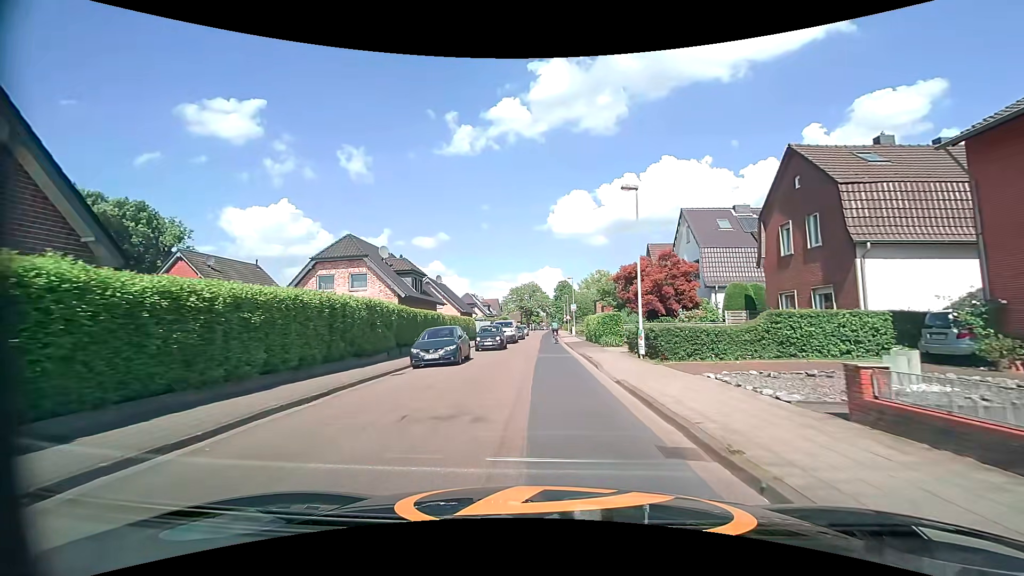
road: residential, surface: asphalt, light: Day
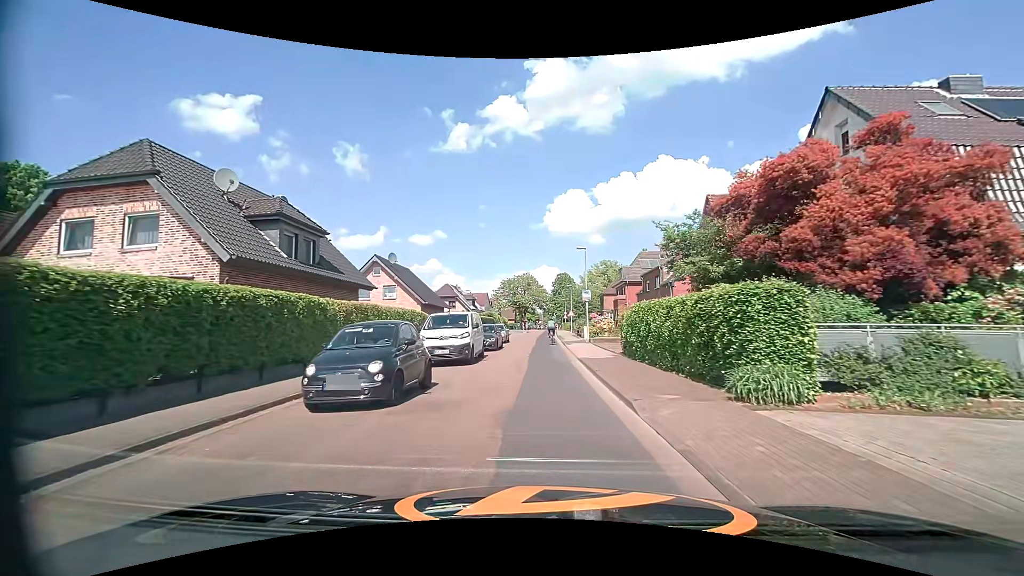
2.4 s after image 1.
(+0.1, +19.8) m; +1°
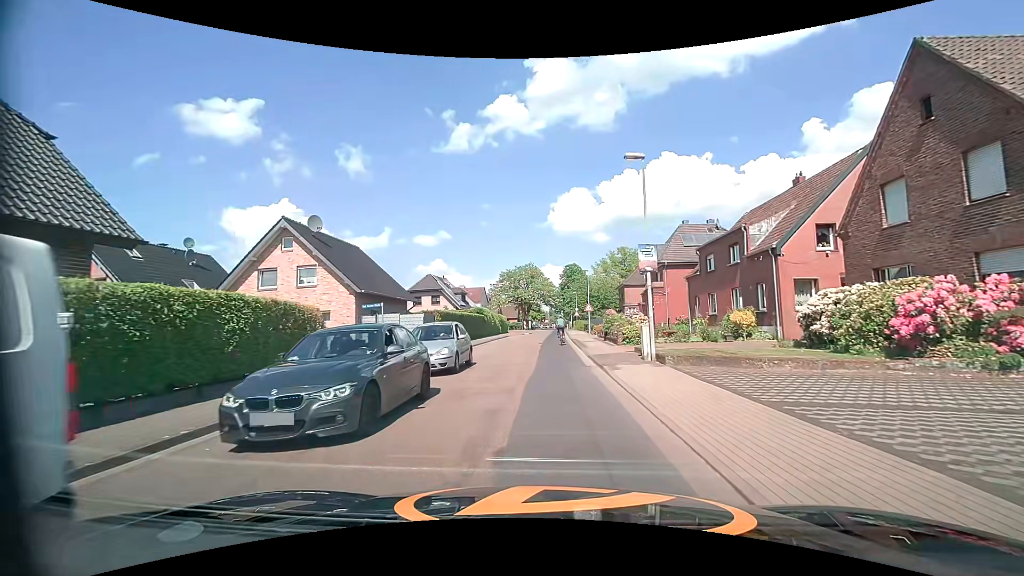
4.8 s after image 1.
(-0.2, +17.6) m; -1°
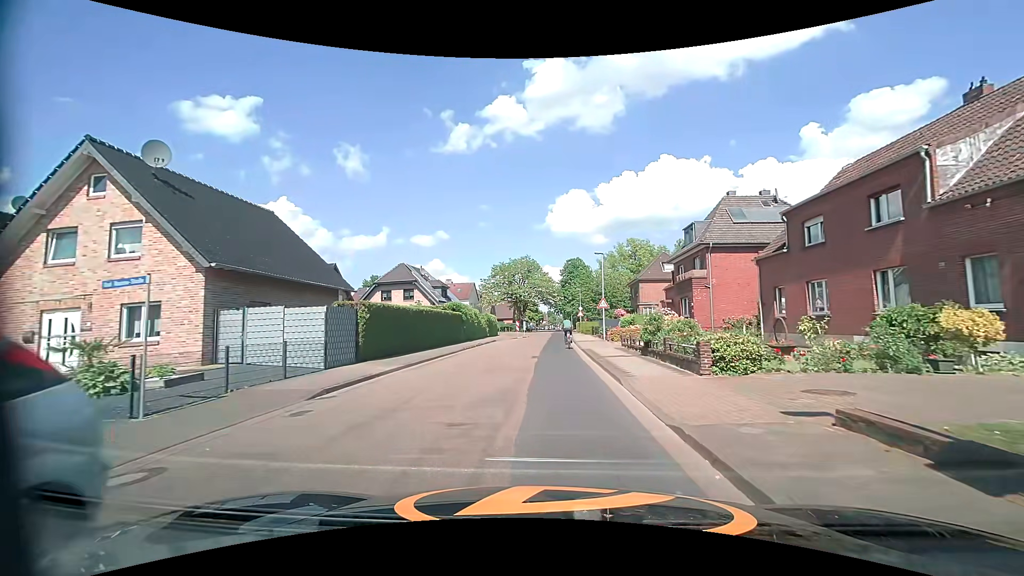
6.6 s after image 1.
(0.0, +13.2) m; 0°
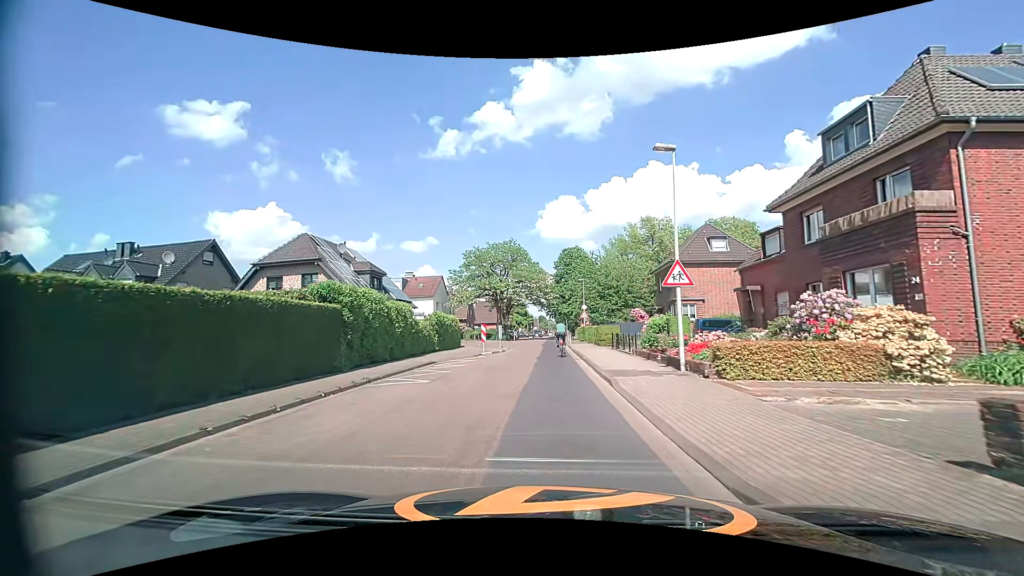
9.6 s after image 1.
(+0.5, +21.7) m; +3°
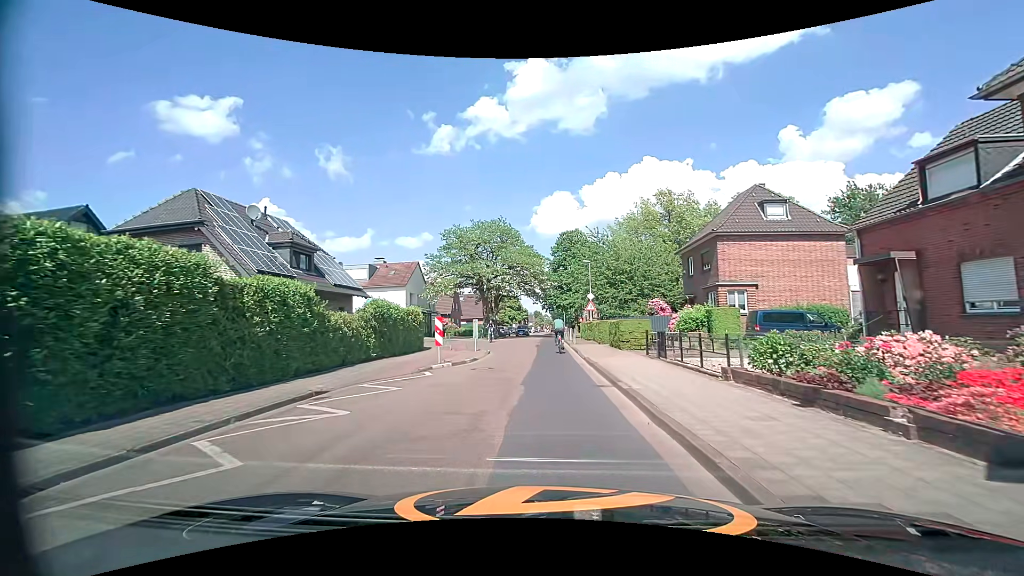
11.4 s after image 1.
(-0.2, +11.3) m; -1°
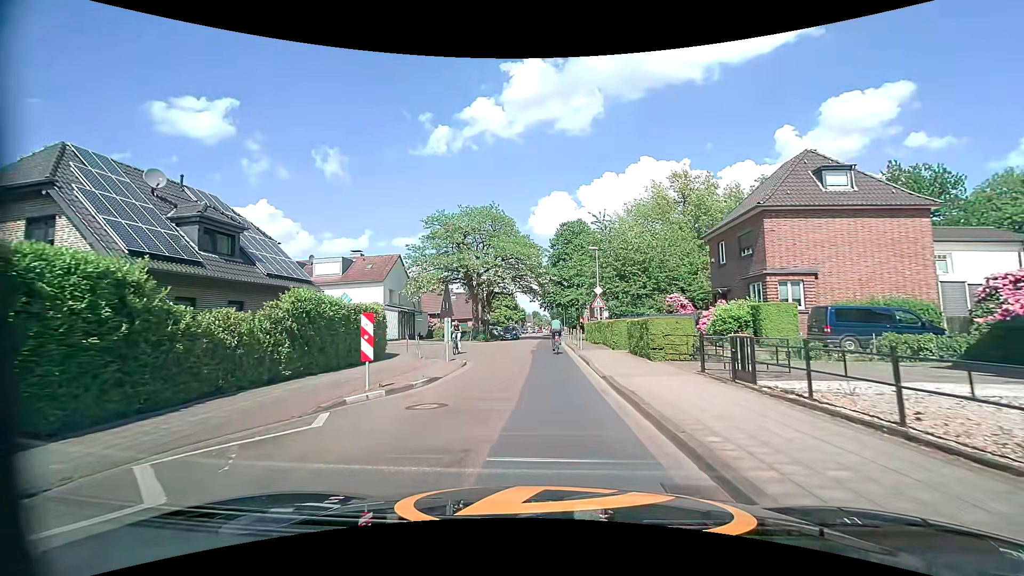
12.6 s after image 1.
(0.0, +6.9) m; 0°
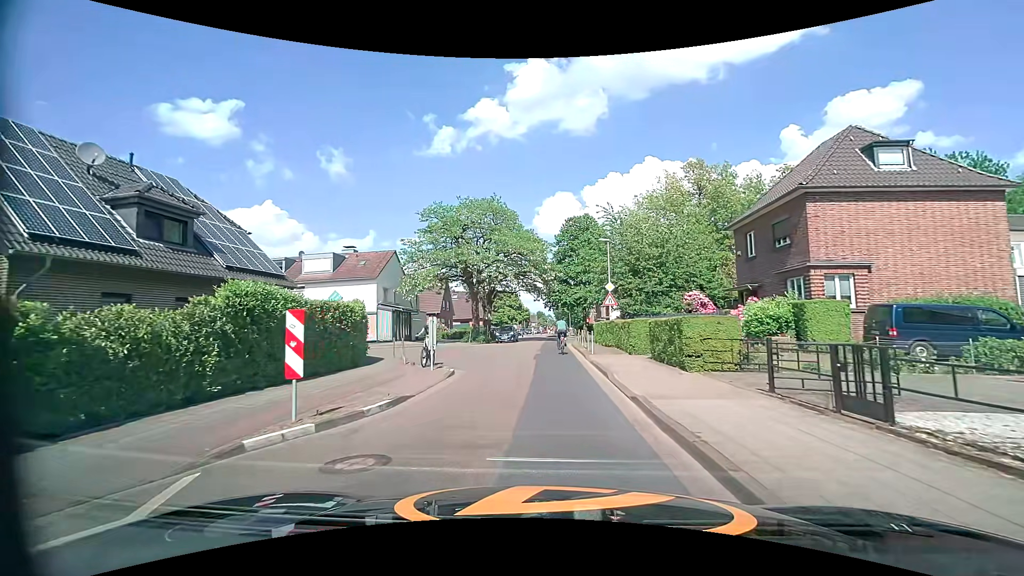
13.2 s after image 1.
(0.0, +3.4) m; 0°
